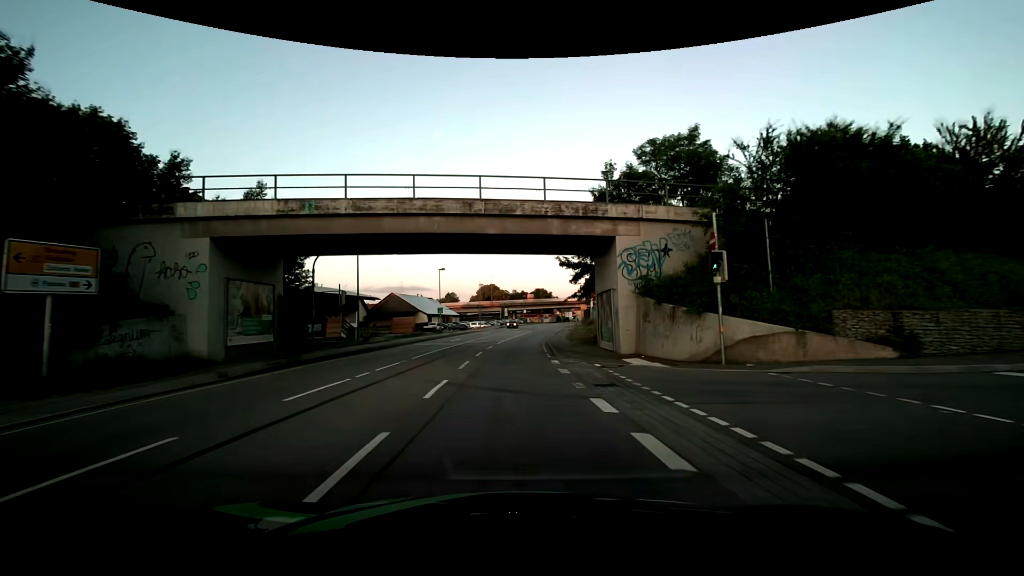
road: primary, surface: asphalt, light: Day
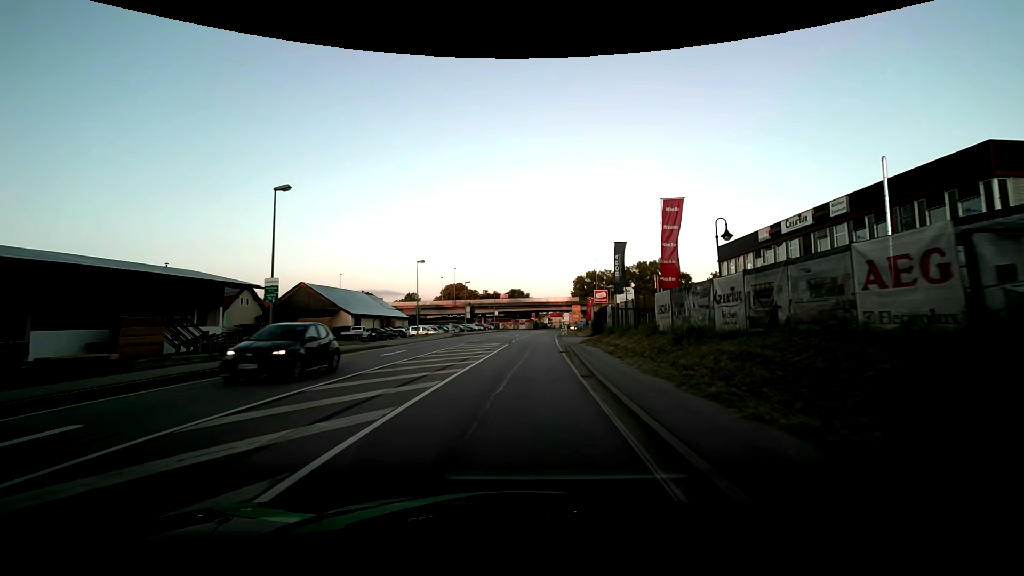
(+0.9, +37.8) m; +4°
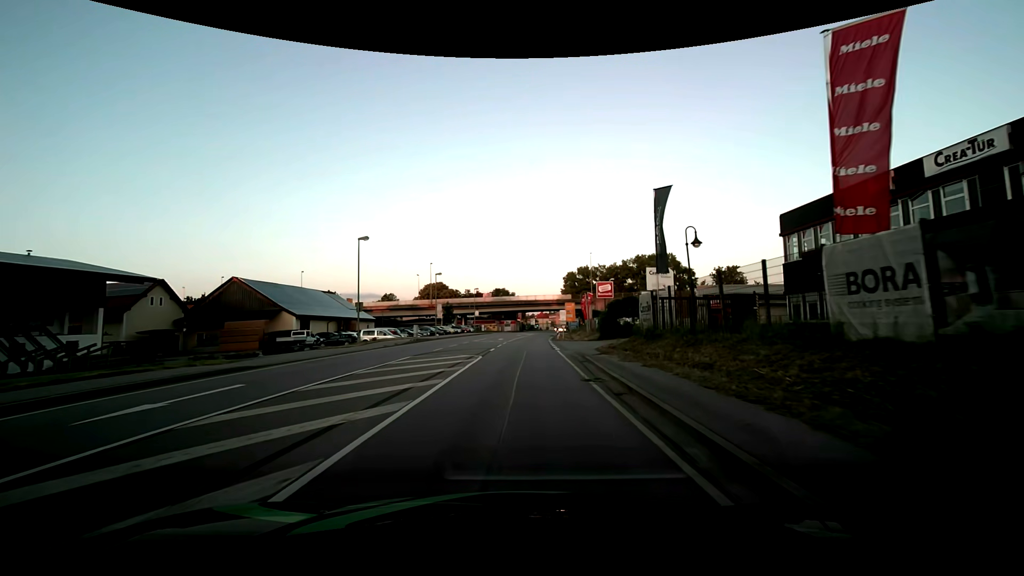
(+0.2, +15.1) m; +1°
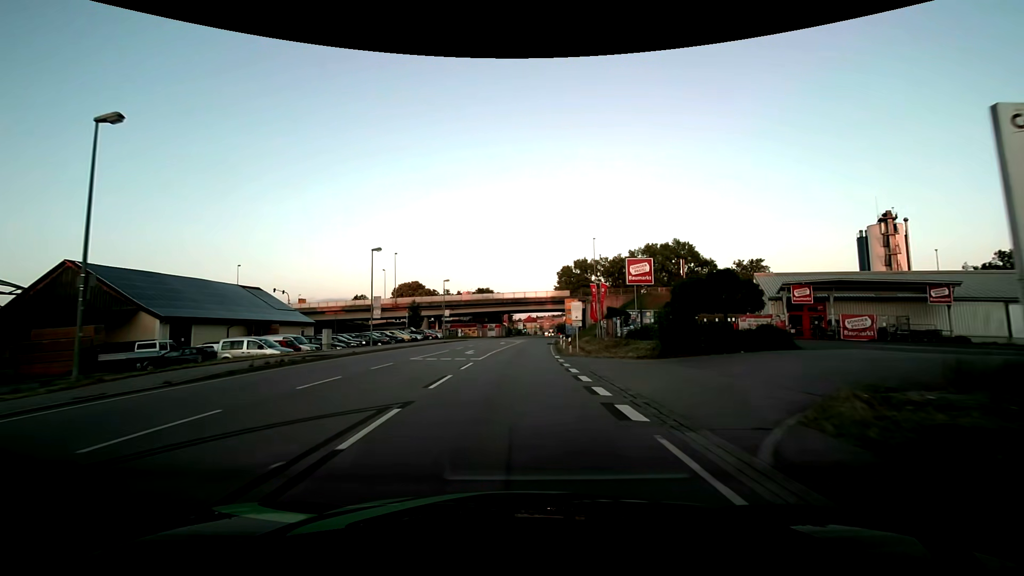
(+0.3, +22.7) m; +2°
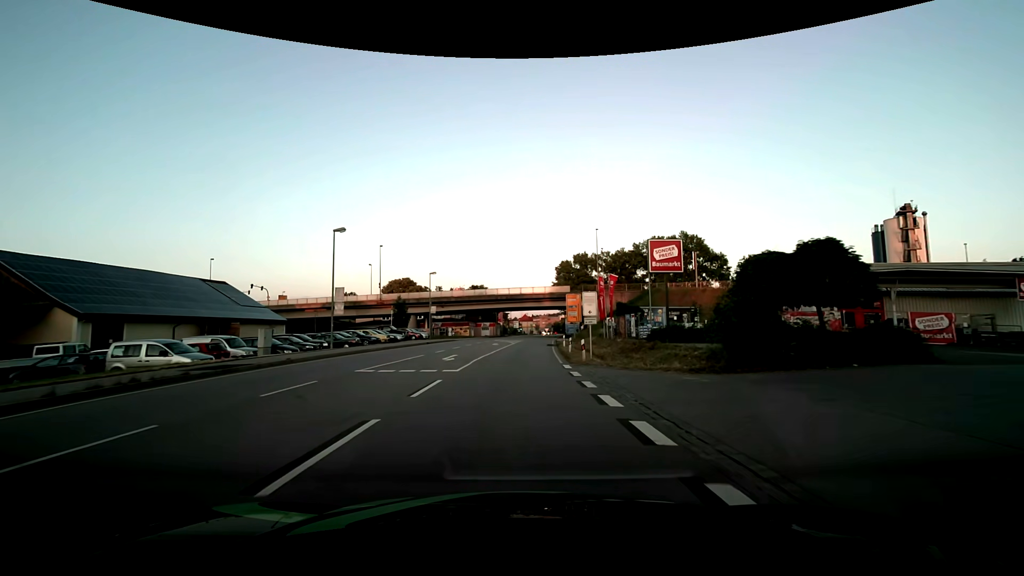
(0.0, +7.5) m; +1°
(0, +10) (0, +20) (0, +30) (+1, +40) (+1, +50) (+2, +60) (+3, +70) (+3, +80) (+4, +90) (+5, +100) m
